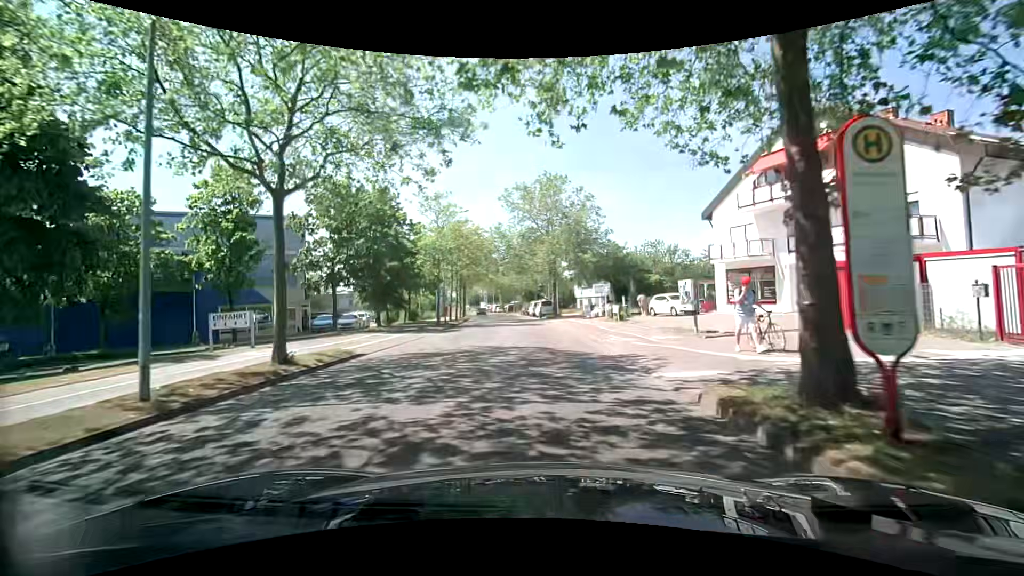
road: tertiary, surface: asphalt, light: Day
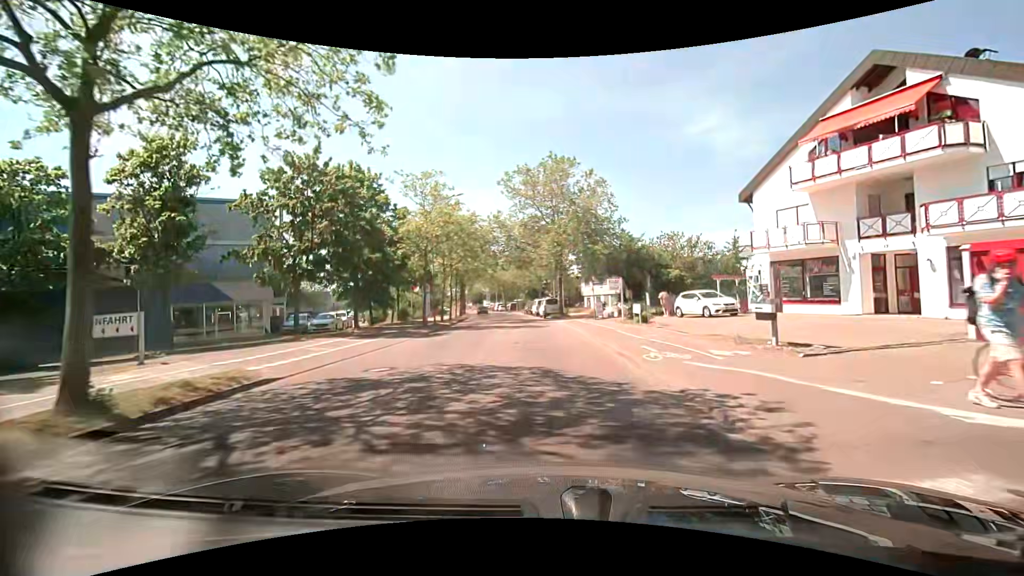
(0.0, +5.5) m; 0°
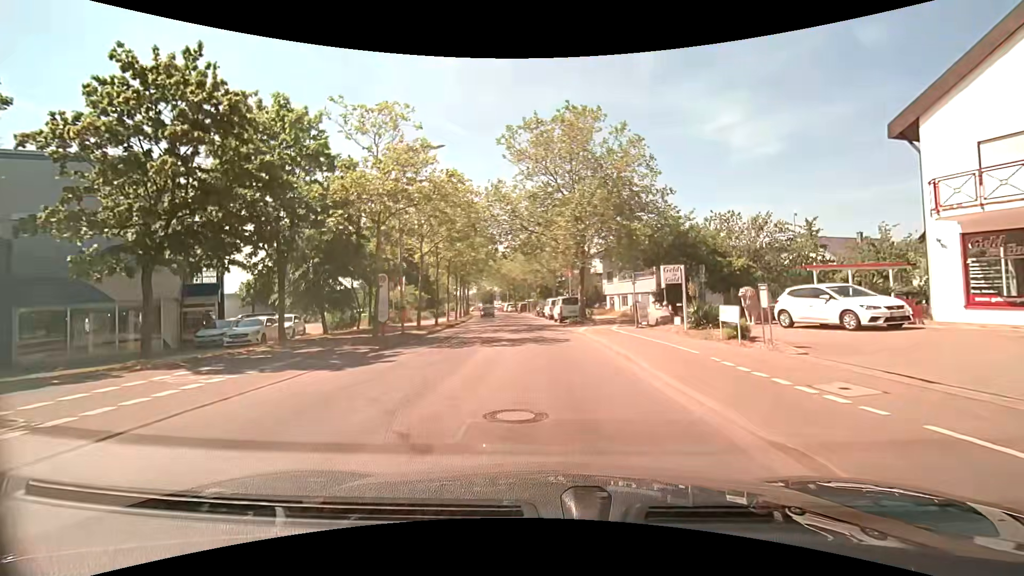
(-0.1, +11.0) m; -2°
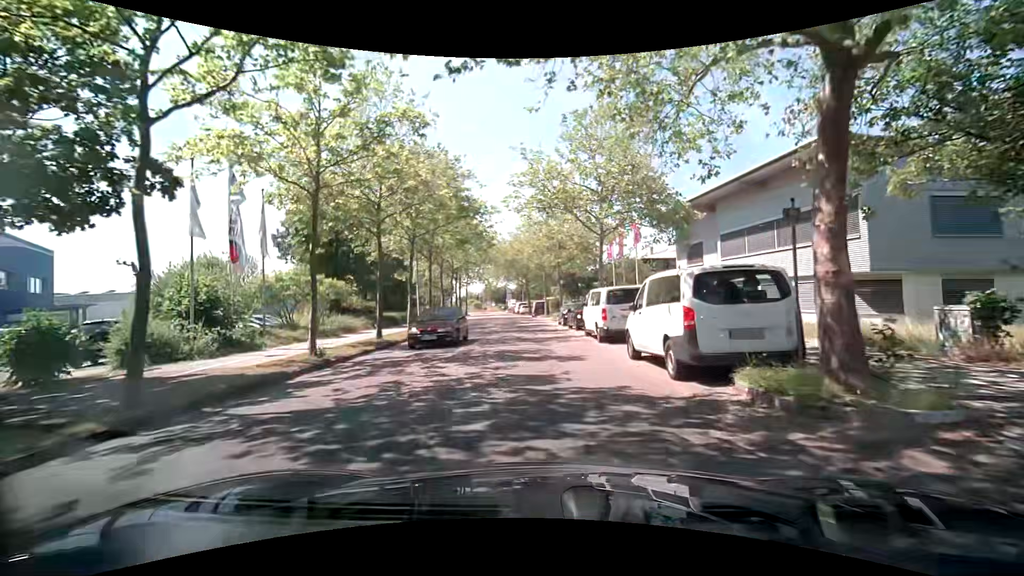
(-0.6, +26.8) m; -2°
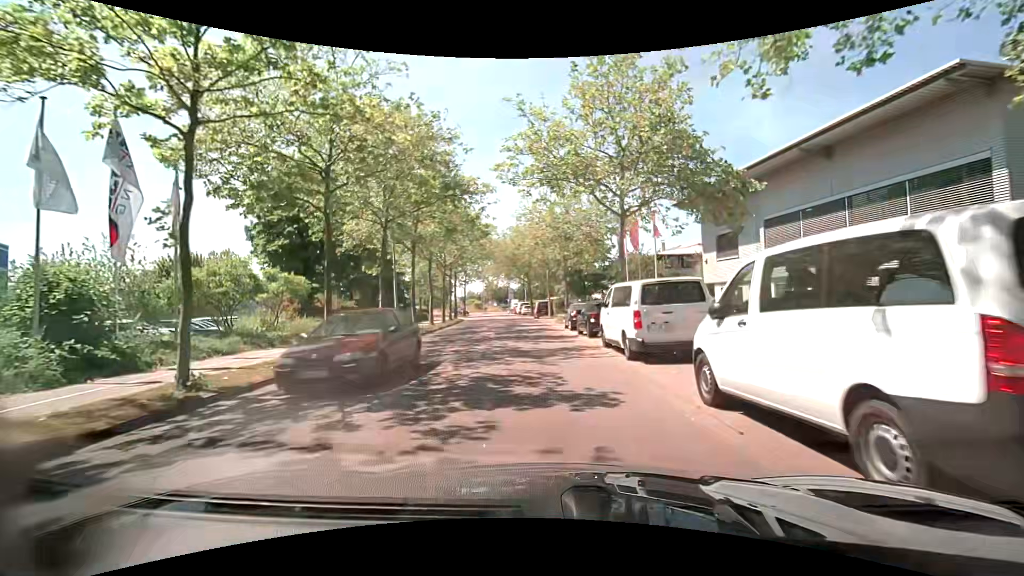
(0.0, +5.3) m; -1°
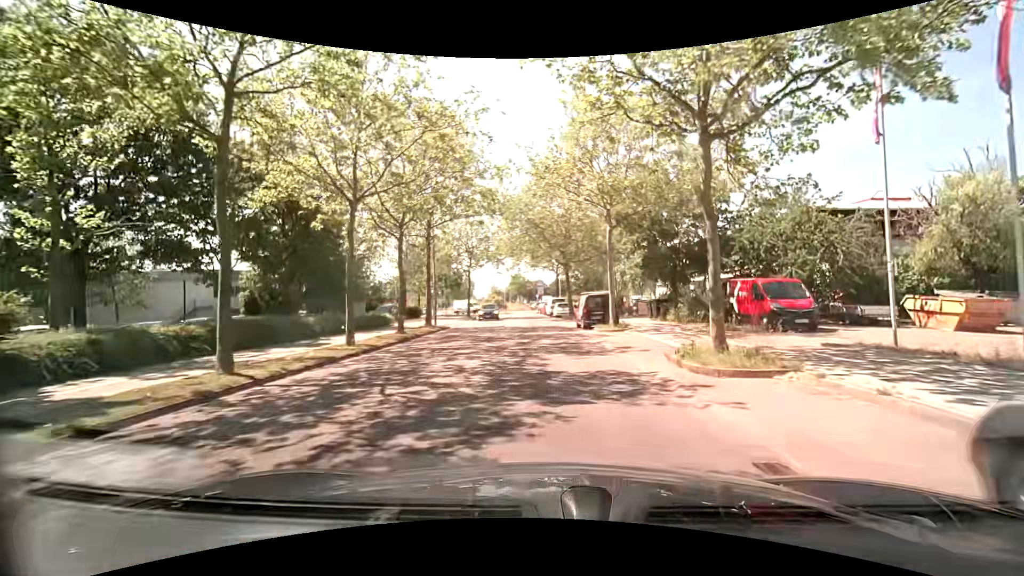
(-0.6, +25.9) m; -2°
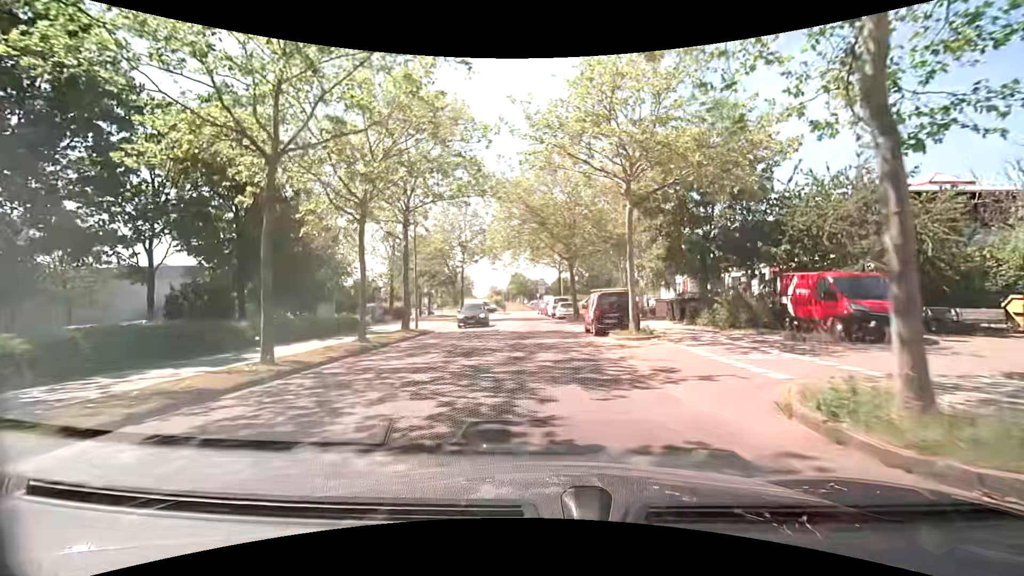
(-0.1, +5.0) m; -2°
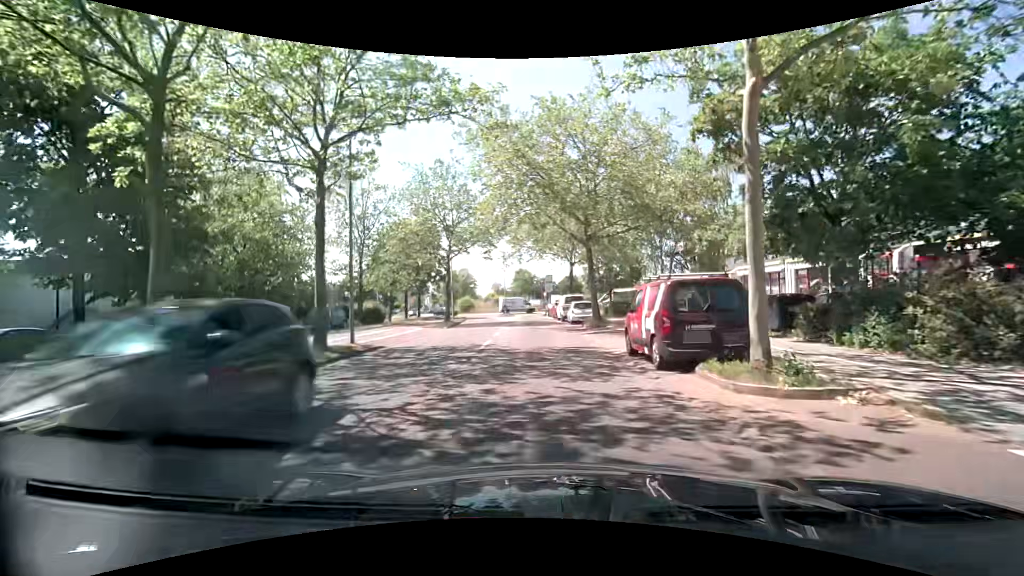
(0.0, +10.0) m; -1°
(0, +10) (0, +20) (-1, +30) (-1, +40) (-1, +50) (-2, +60) (-2, +70) (+1, +79) (+4, +89) (+3, +99) m
